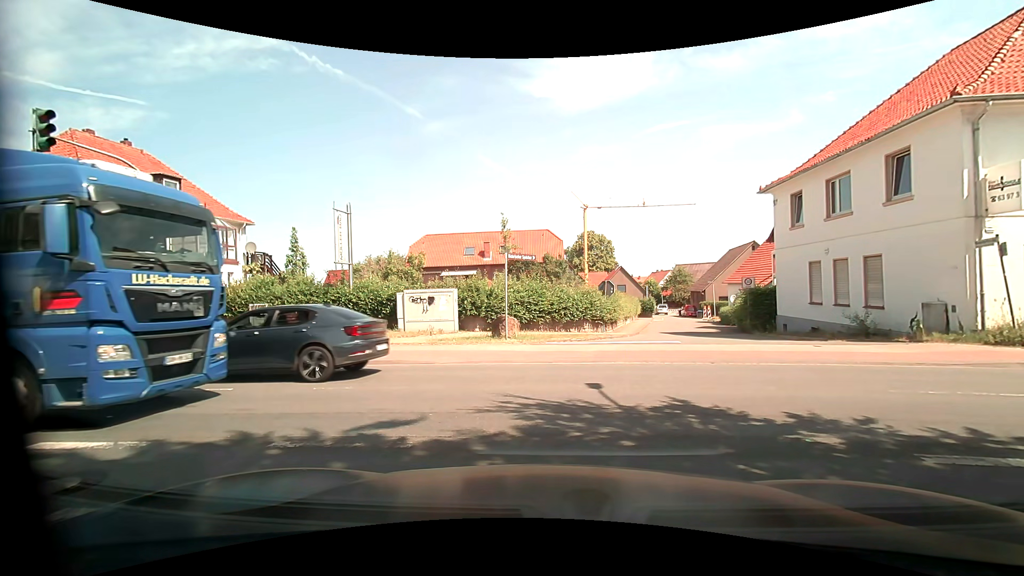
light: Day
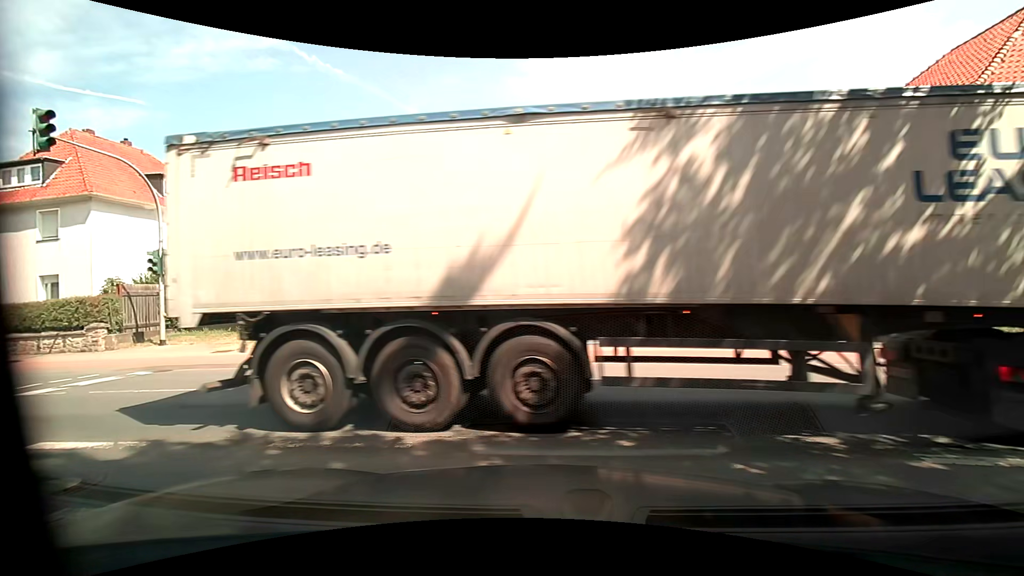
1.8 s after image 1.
(0.0, 0.0) m; 0°
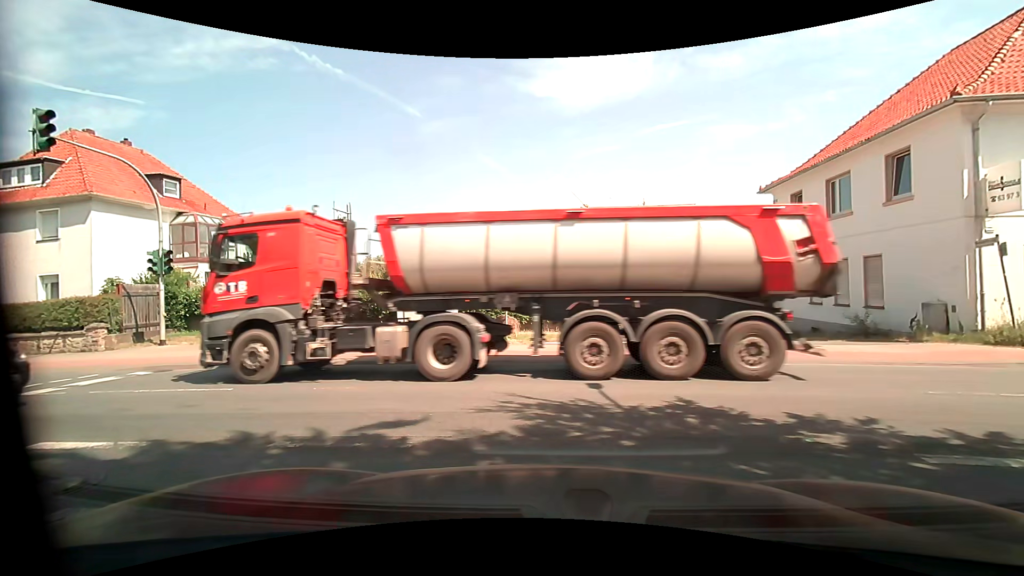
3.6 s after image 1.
(0.0, 0.0) m; 0°
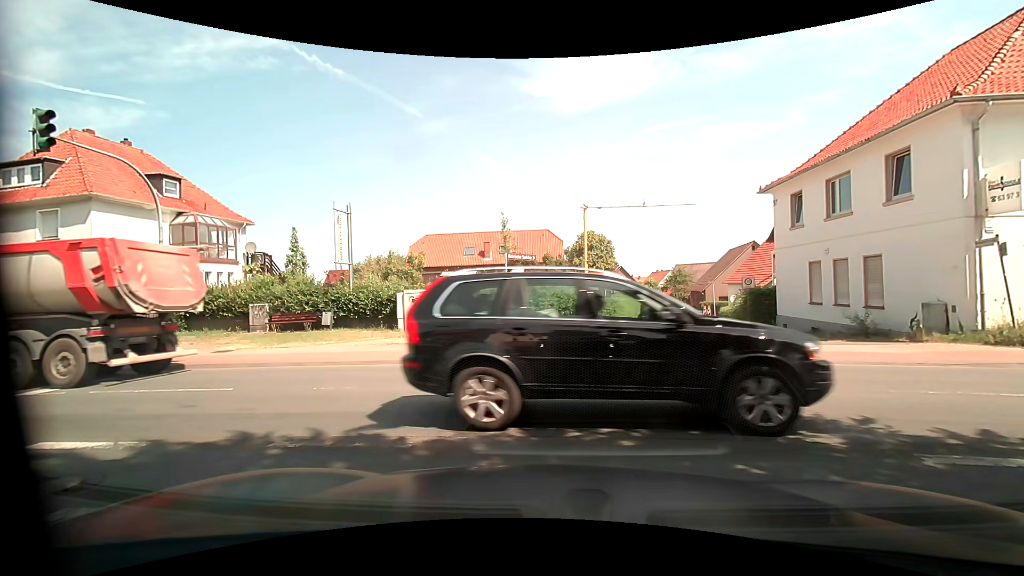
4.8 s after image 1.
(0.0, 0.0) m; 0°
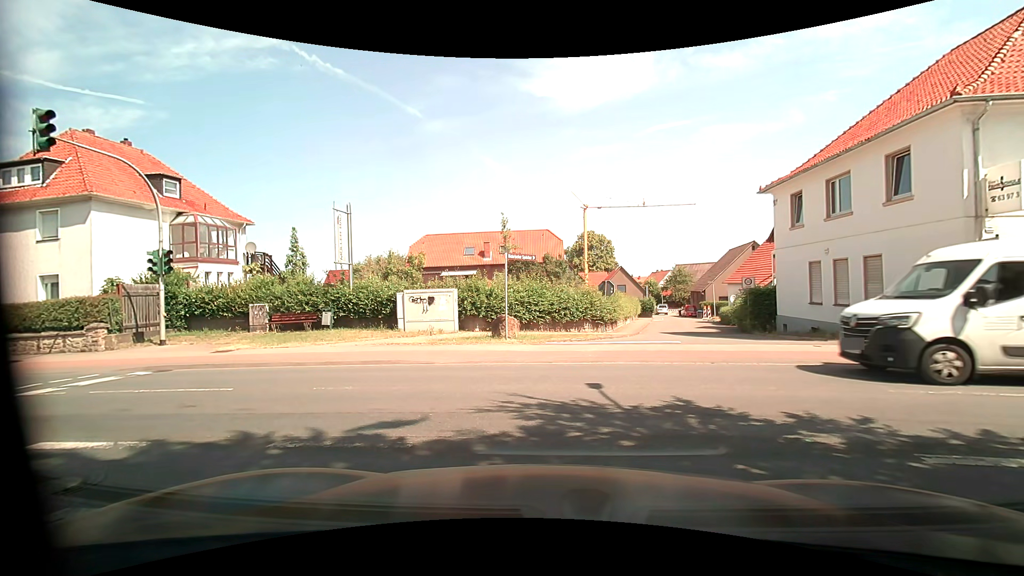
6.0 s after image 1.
(0.0, 0.0) m; 0°
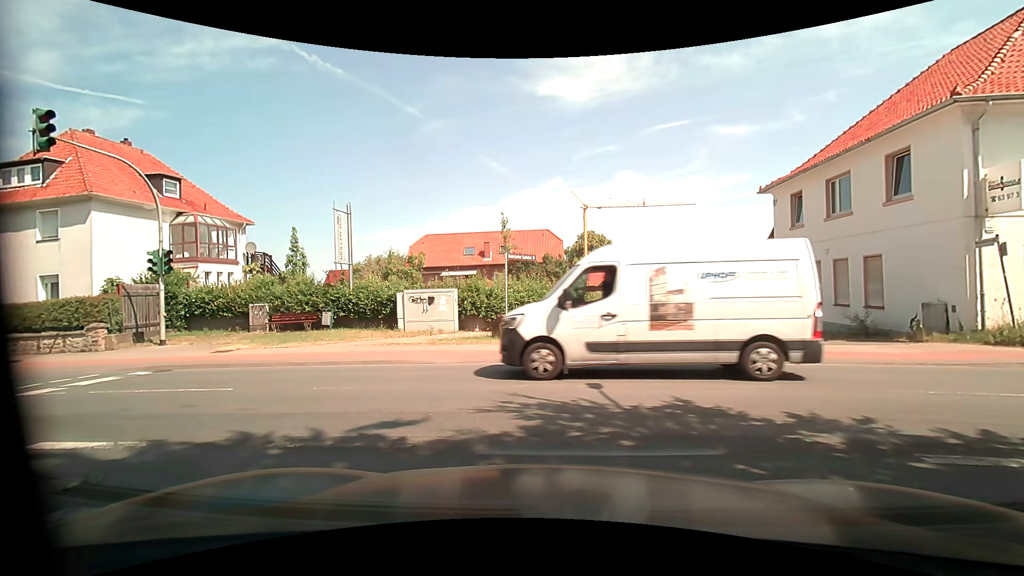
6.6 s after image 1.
(0.0, 0.0) m; 0°
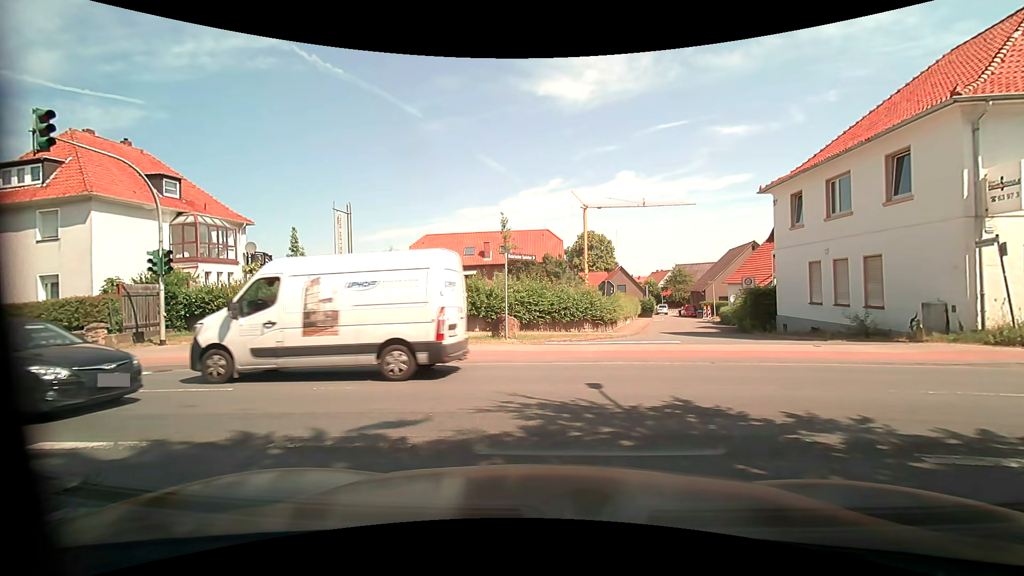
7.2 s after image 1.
(0.0, 0.0) m; 0°
